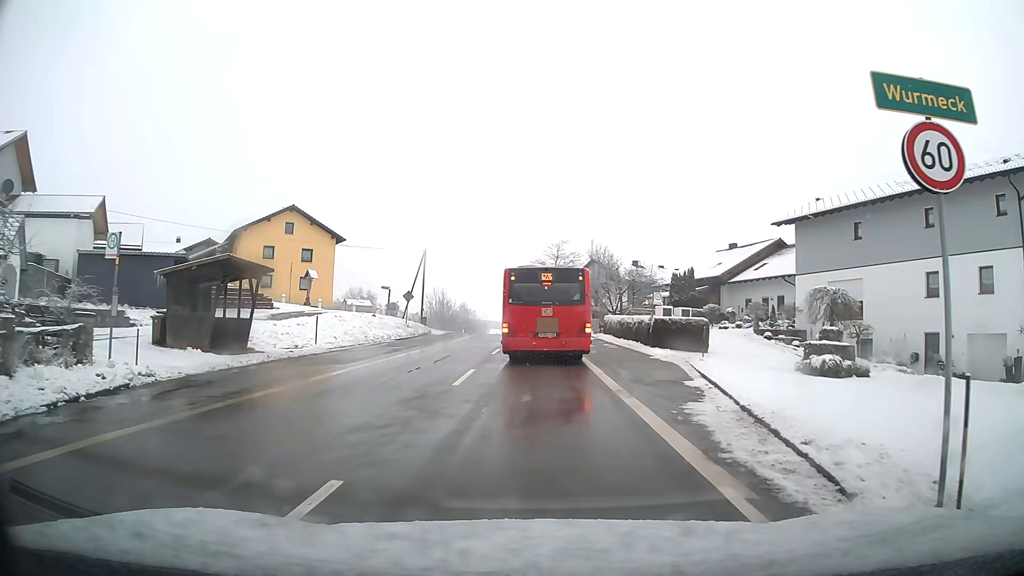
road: tertiary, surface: asphalt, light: Day
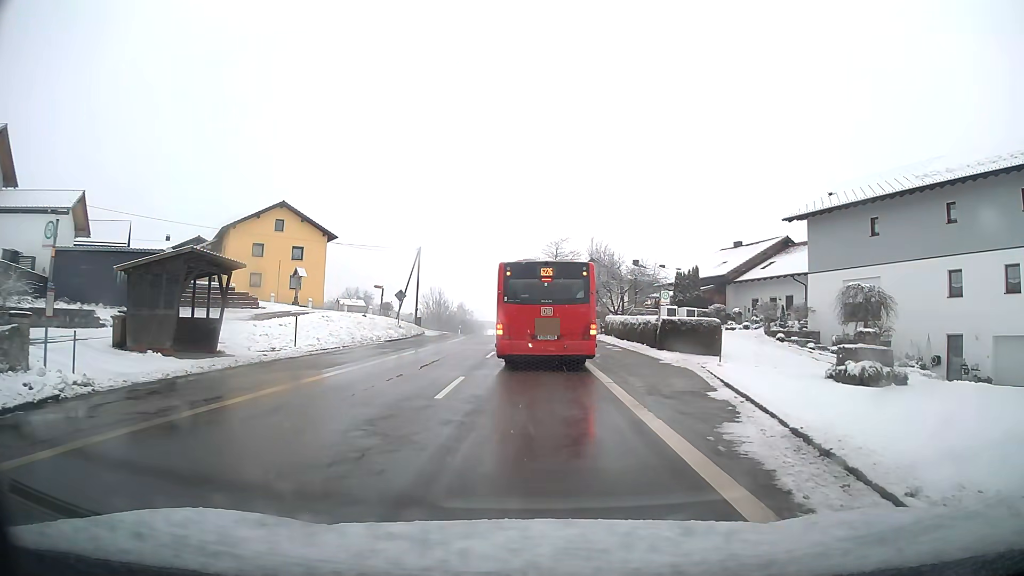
(0.0, +2.1) m; 0°
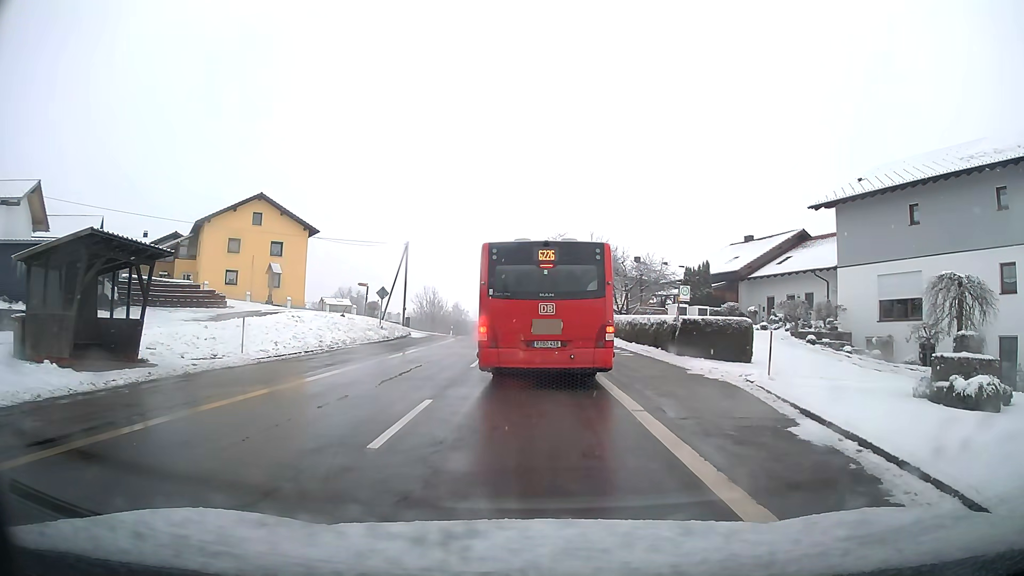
(0.0, +4.2) m; 0°
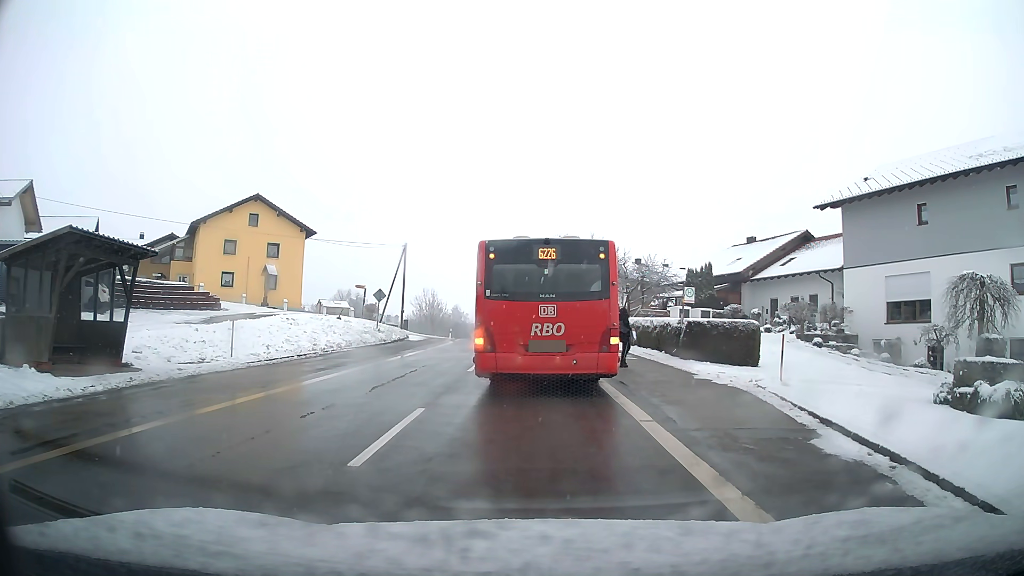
(0.0, +0.8) m; 0°
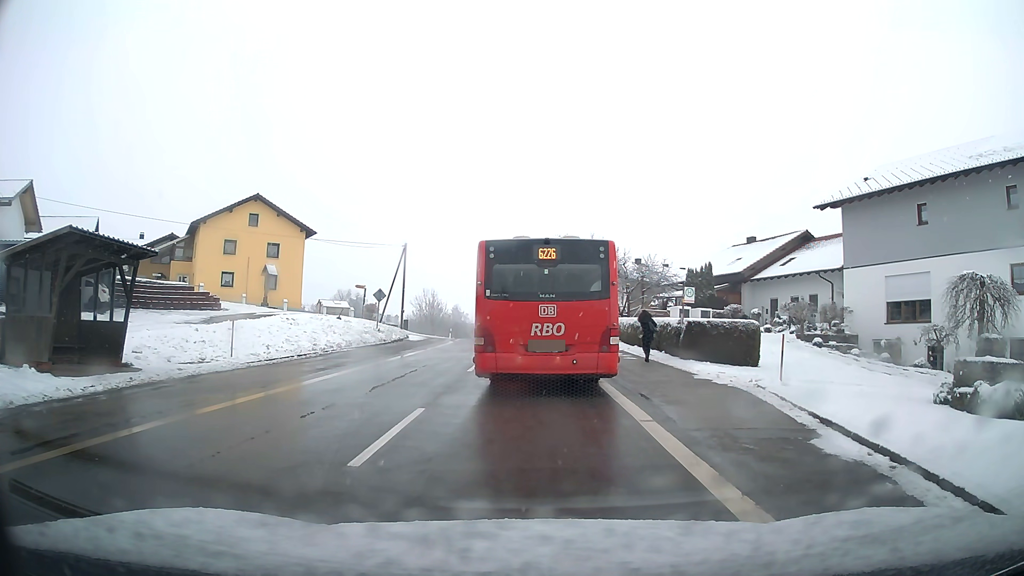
(0.0, 0.0) m; 0°
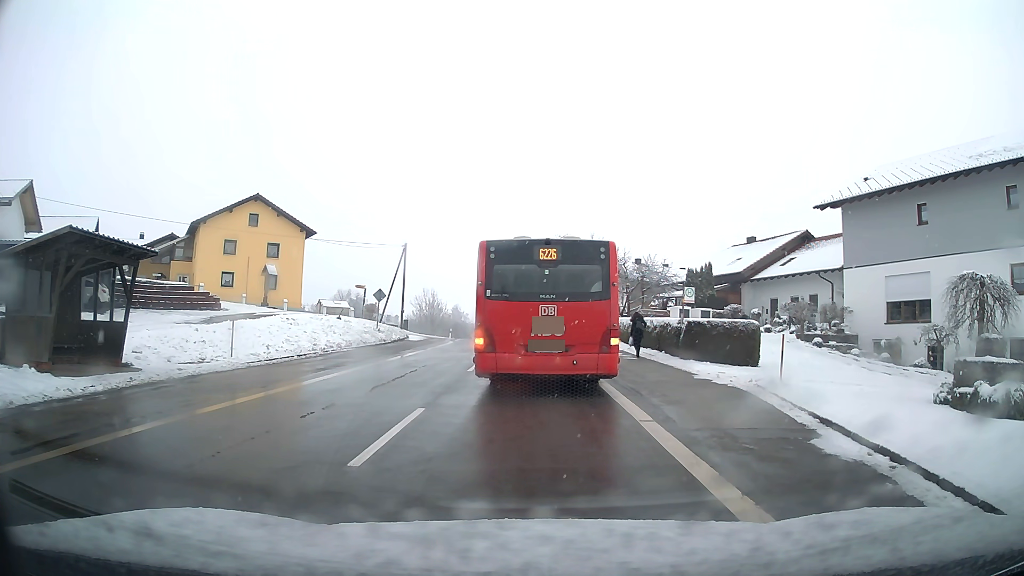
(0.0, 0.0) m; 0°
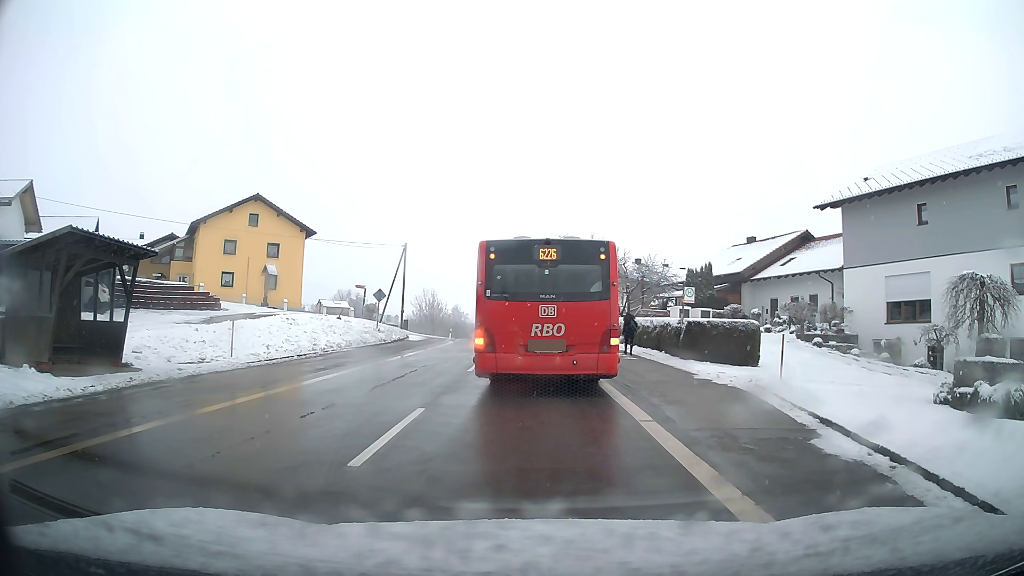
(0.0, 0.0) m; 0°
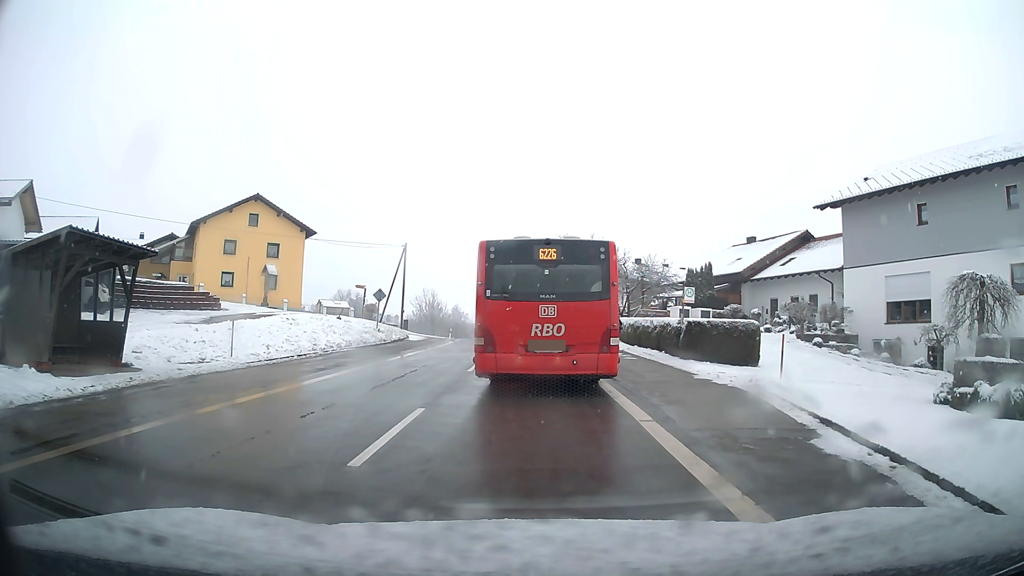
(0.0, 0.0) m; 0°
(0, +10) (0, +20) (0, +30) (0, +40) (0, +50) (-1, +60) (-3, +70) (-5, +80) (-7, +89) (-9, +99) m
